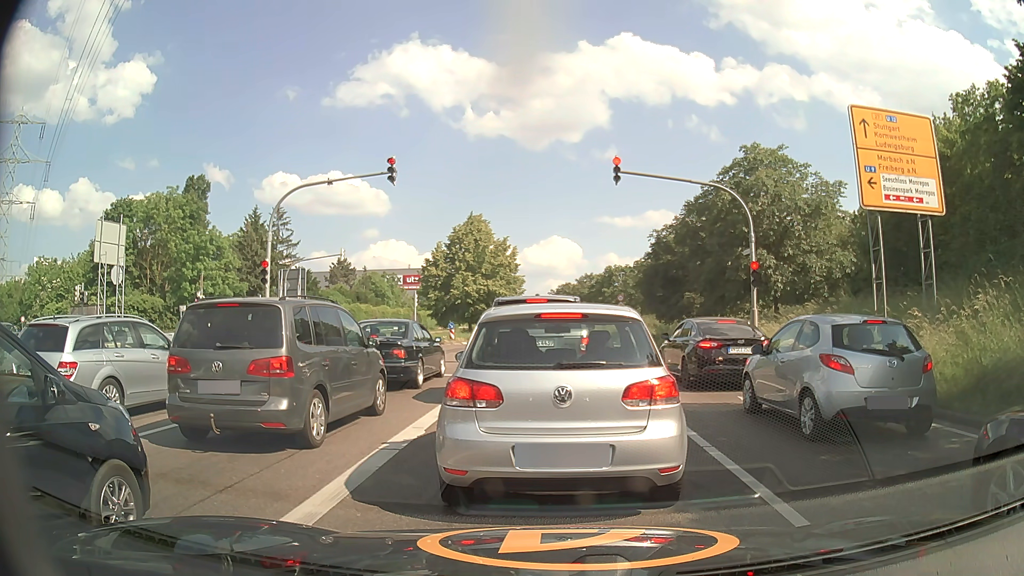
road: primary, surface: asphalt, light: Day
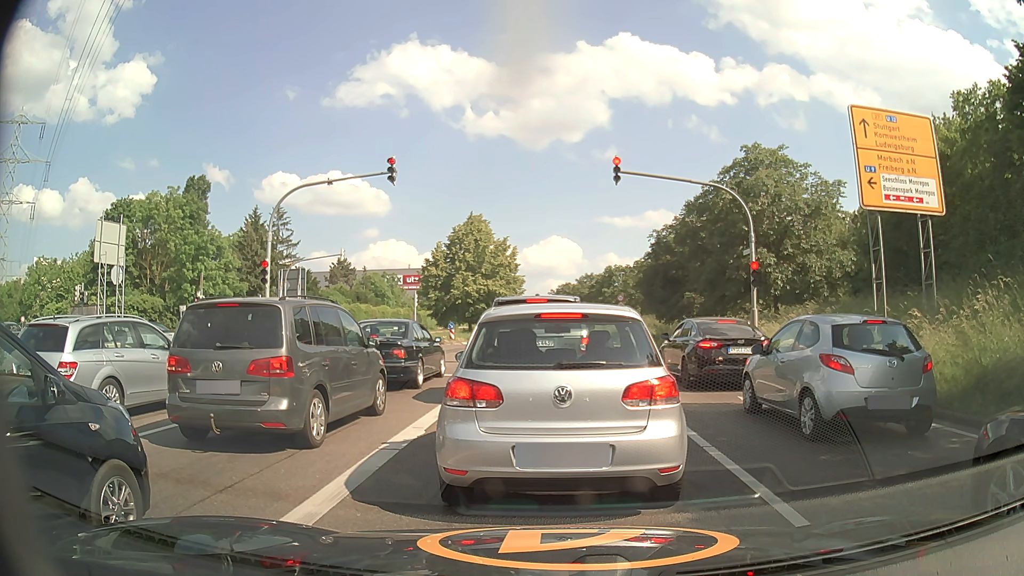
(0.0, 0.0) m; 0°
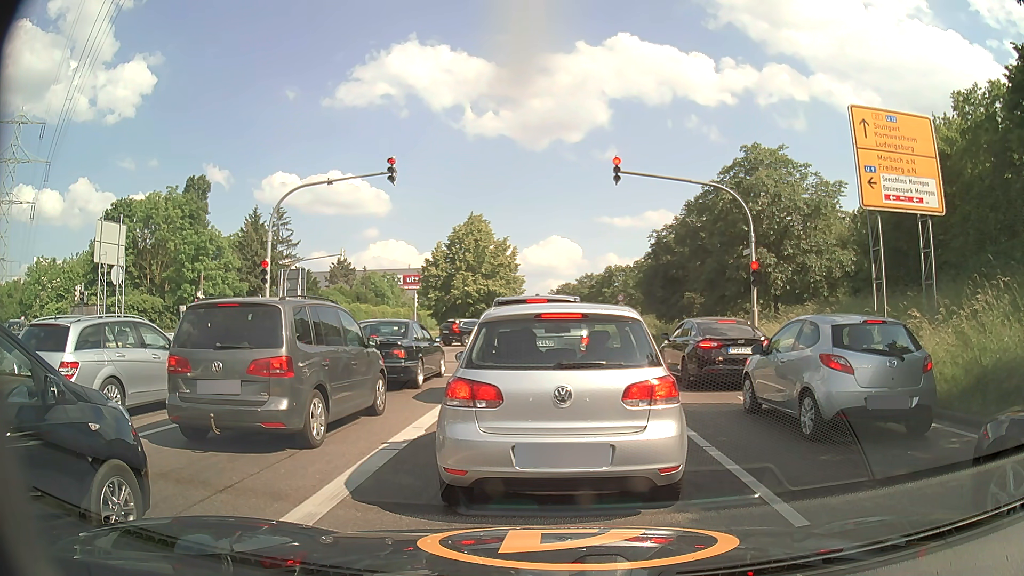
(0.0, 0.0) m; 0°
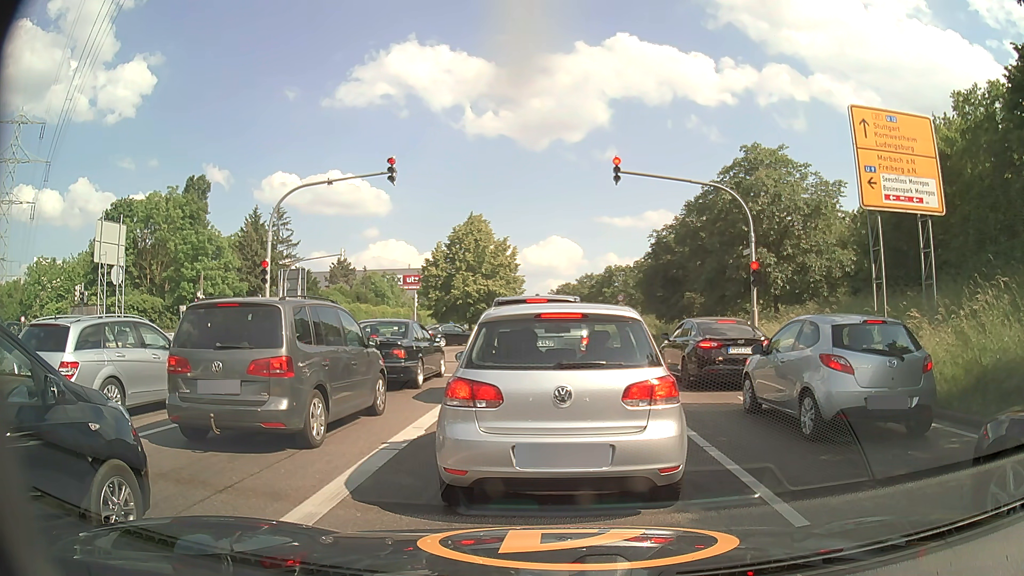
(0.0, 0.0) m; 0°
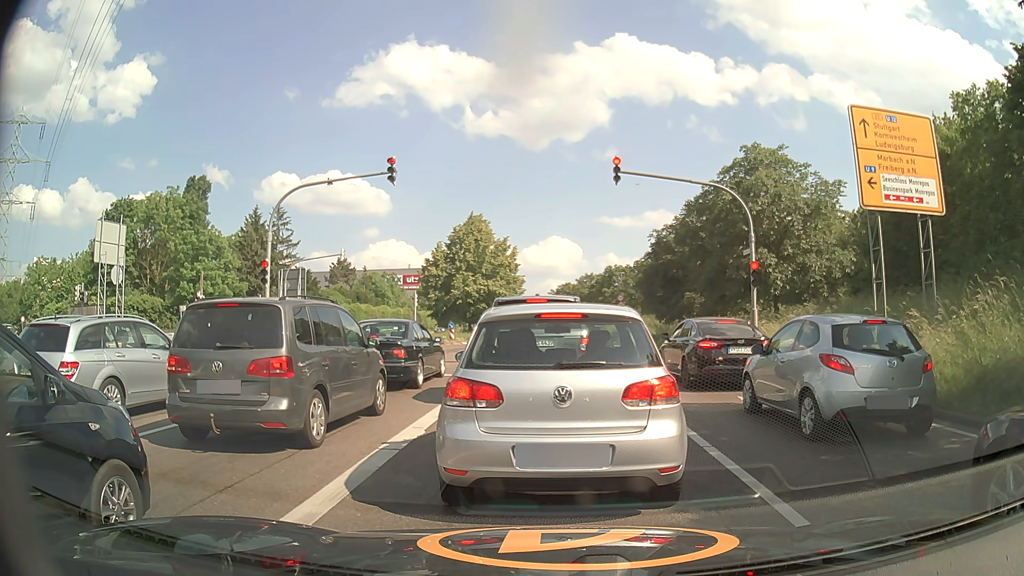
(0.0, 0.0) m; 0°
